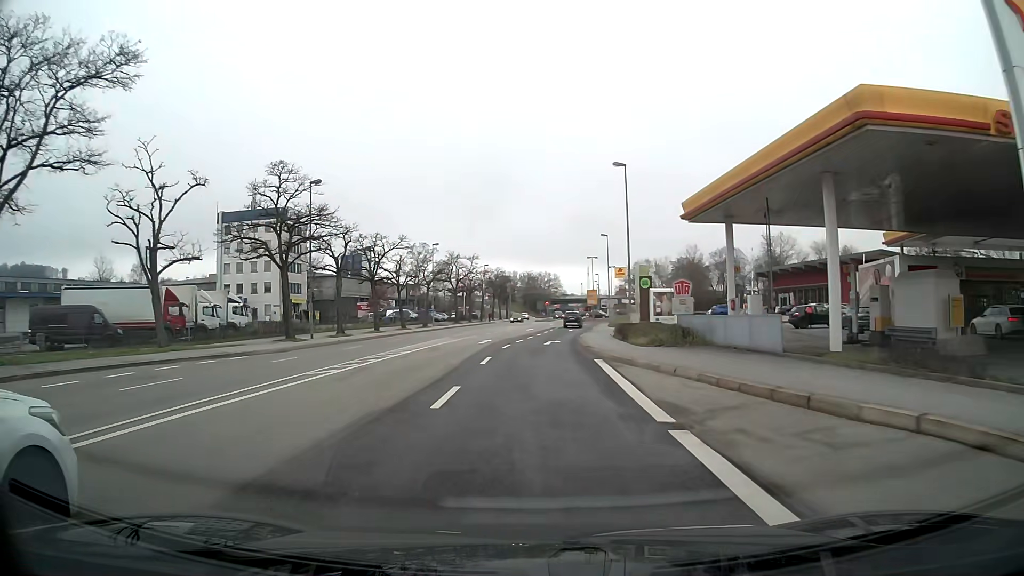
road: primary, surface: asphalt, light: Day
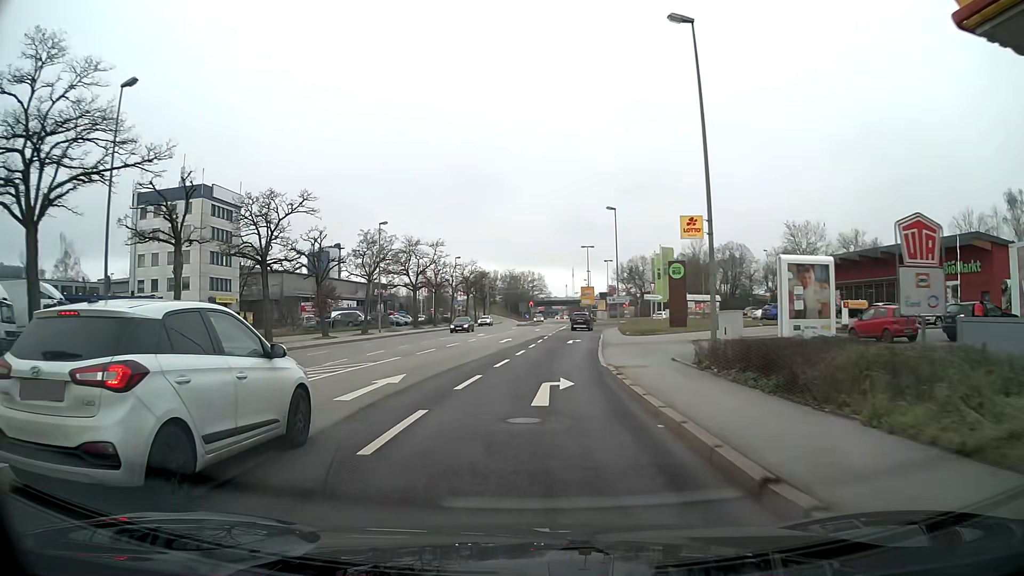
(+0.2, +21.3) m; +2°
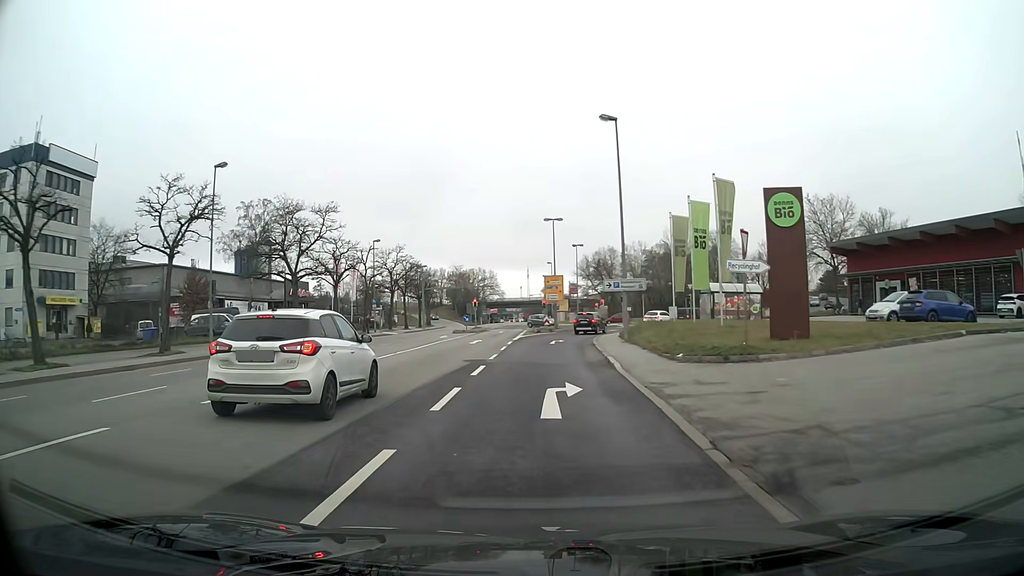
(+0.9, +26.5) m; +3°
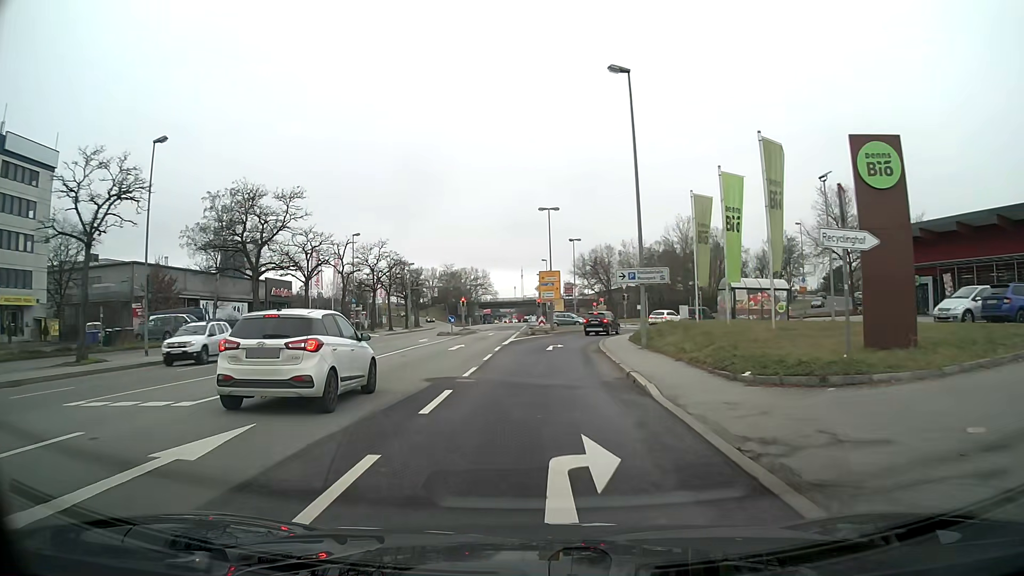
(0.0, +6.3) m; 0°
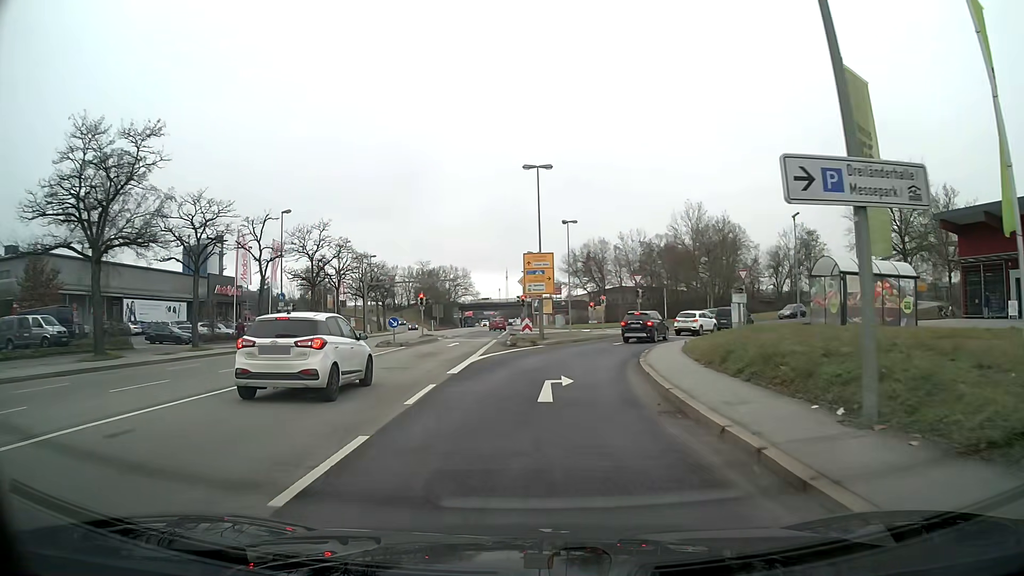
(+0.2, +16.6) m; +1°
